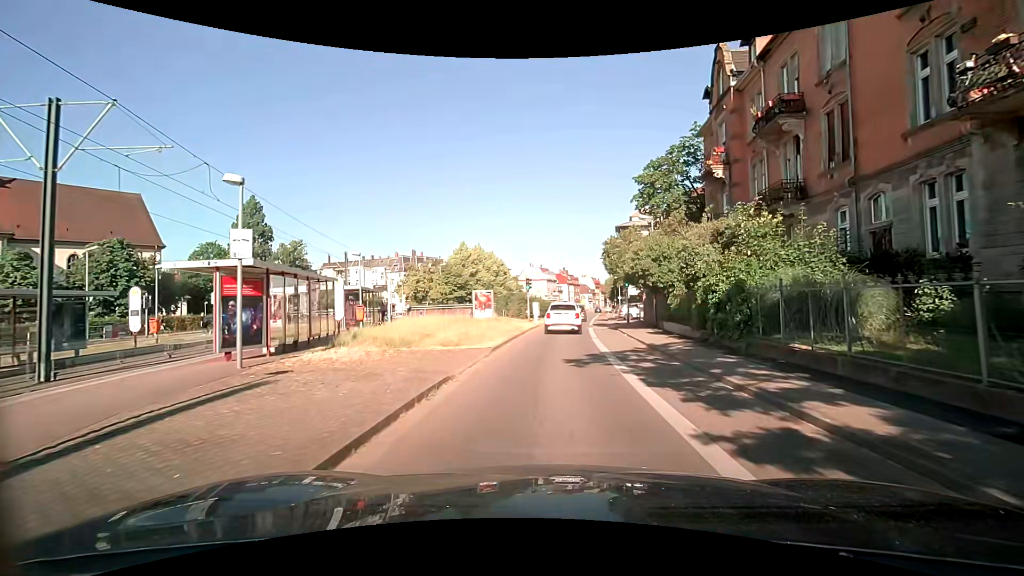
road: secondary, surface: asphalt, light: Day
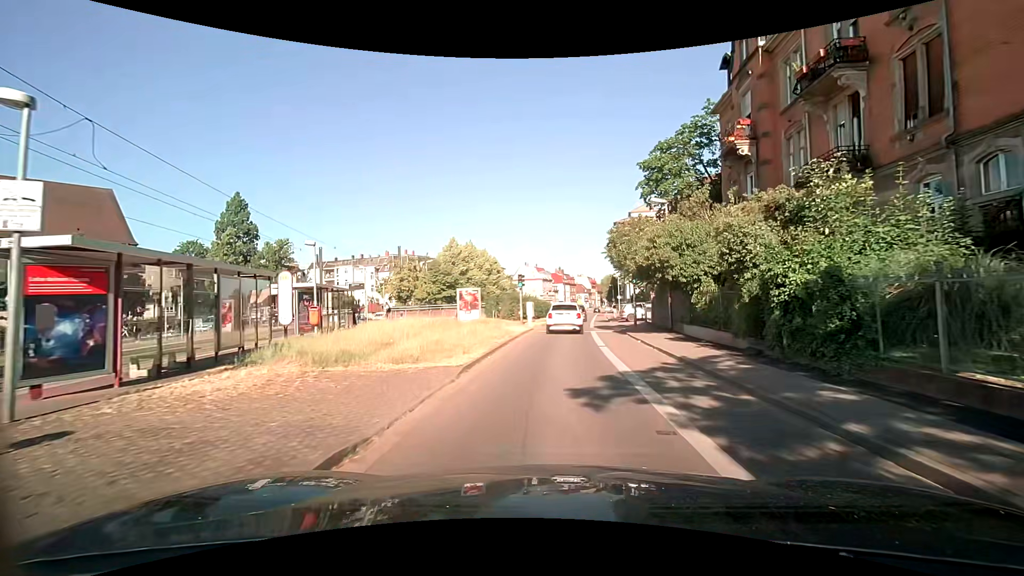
(0.0, +4.4) m; +1°
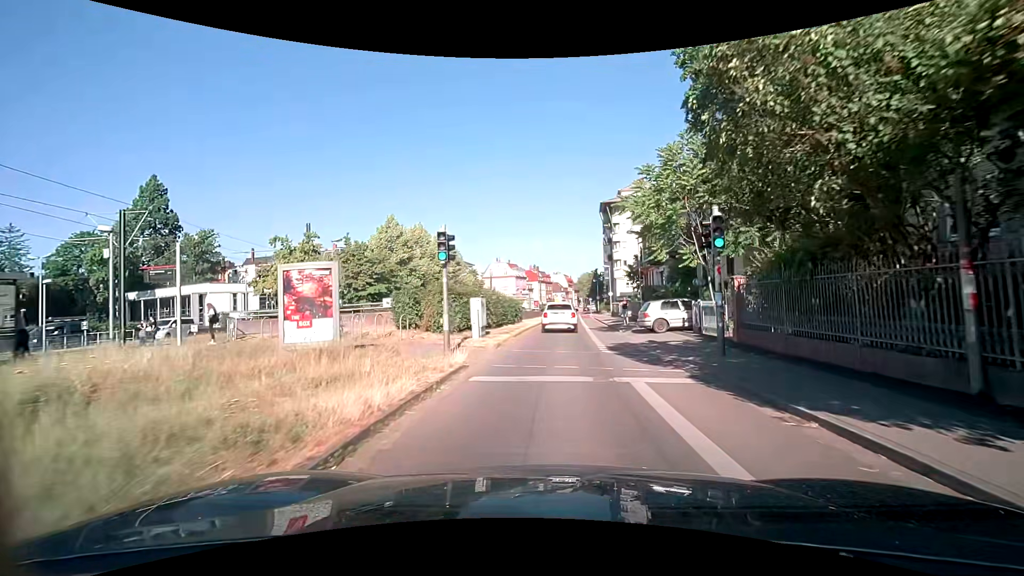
(+0.5, +17.9) m; +3°
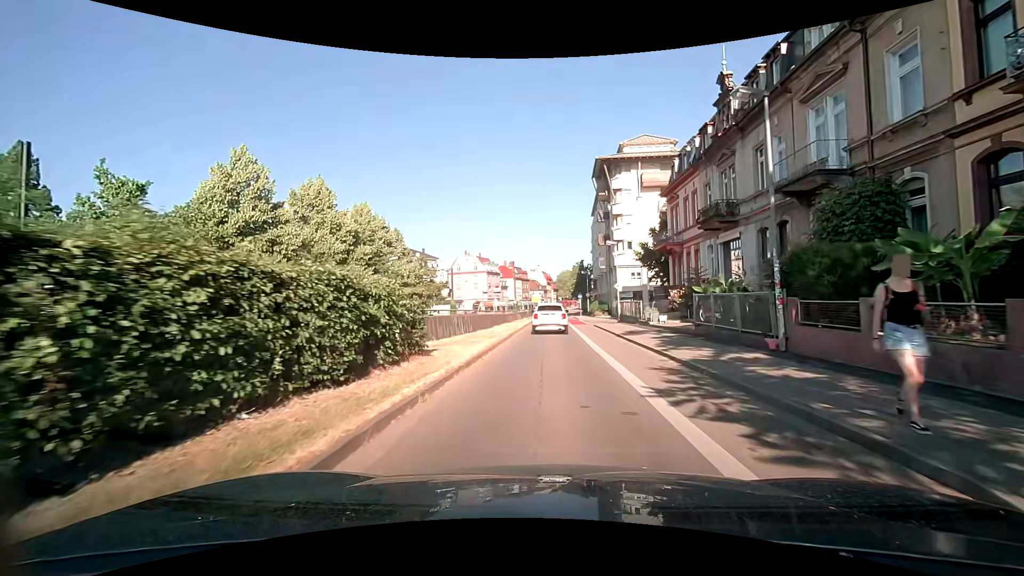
(+0.6, +22.6) m; +2°
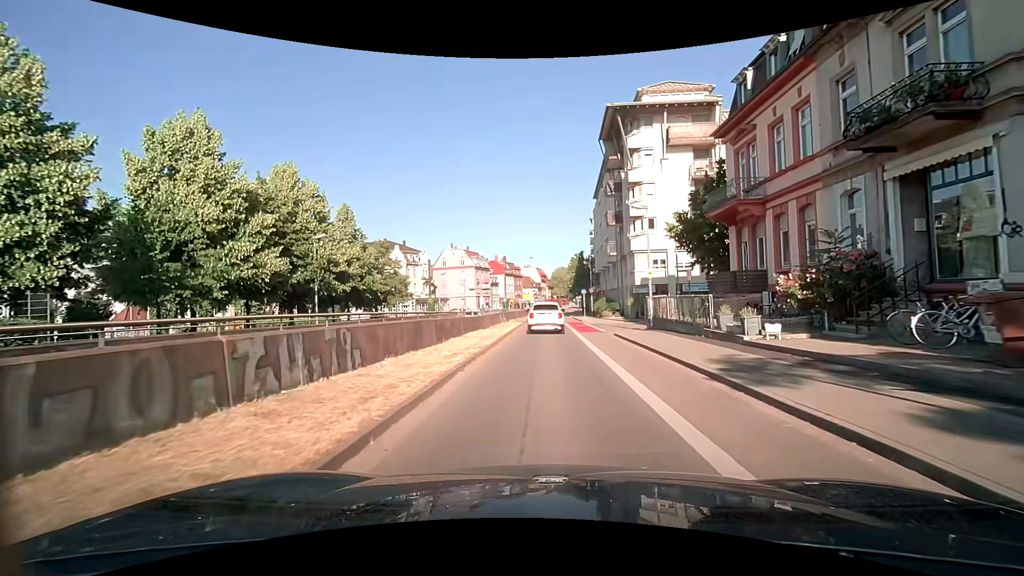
(+0.1, +13.6) m; +1°
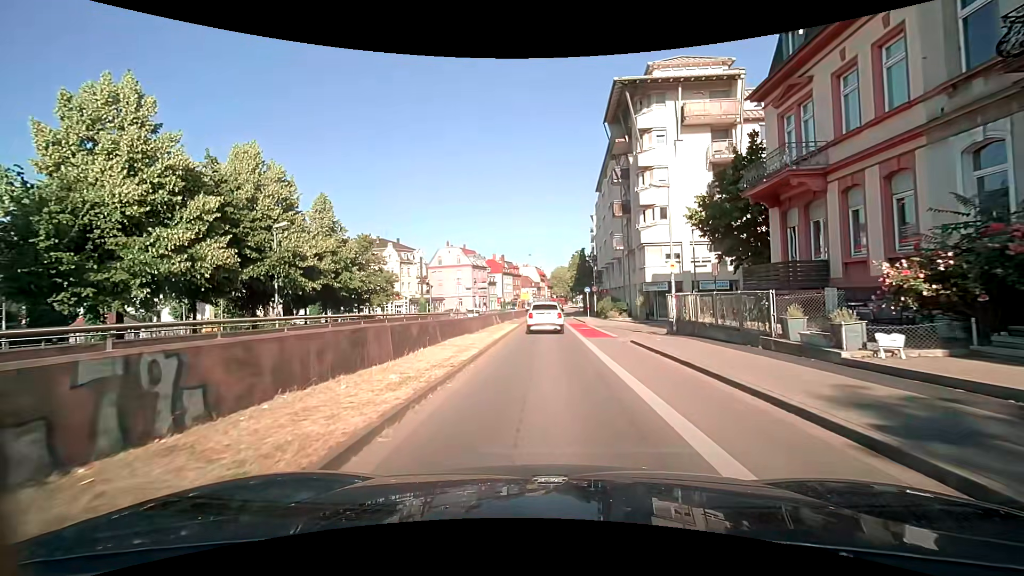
(0.0, +4.5) m; 0°
